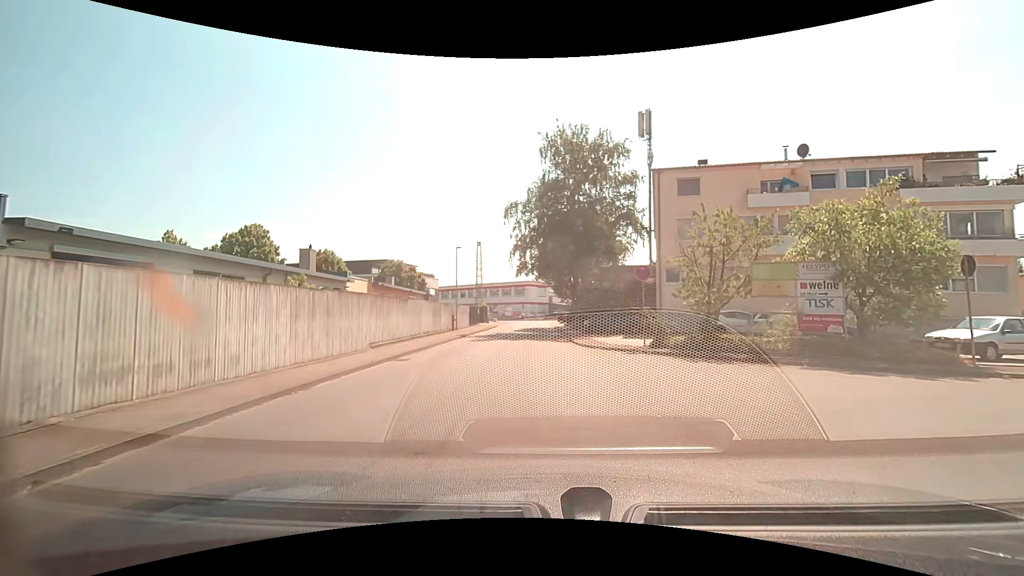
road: unclassified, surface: asphalt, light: Day
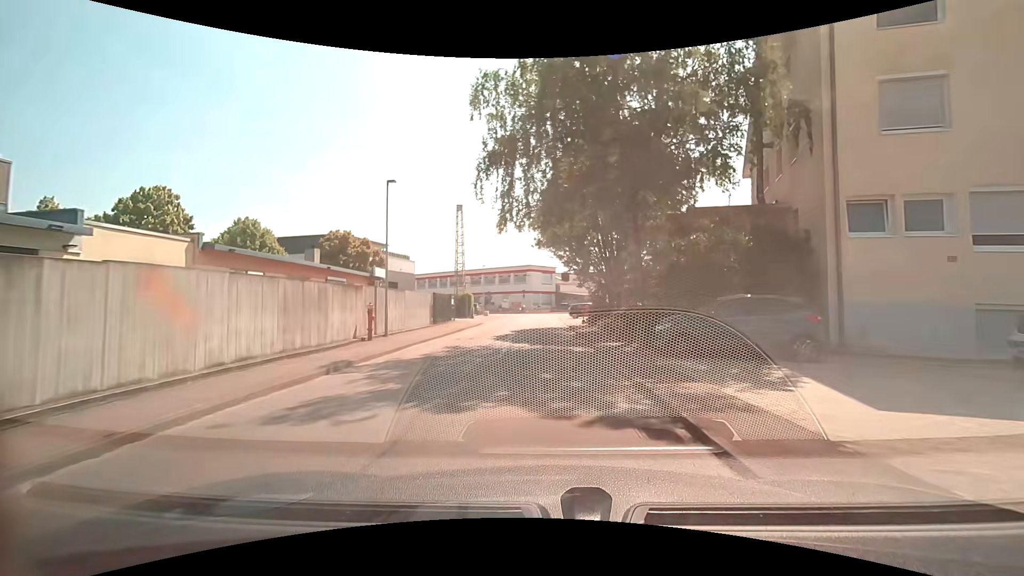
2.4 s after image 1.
(0.0, +18.8) m; 0°
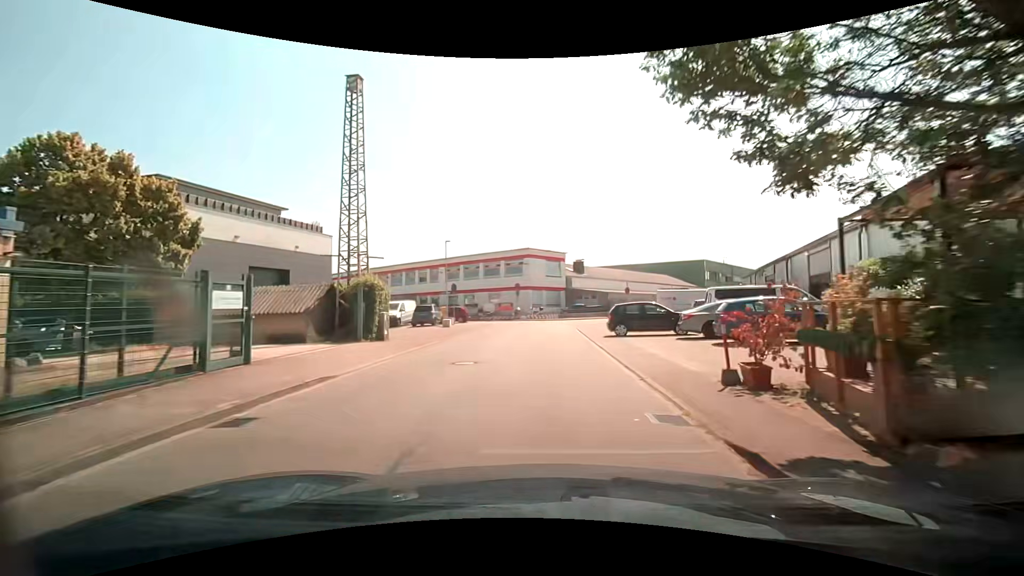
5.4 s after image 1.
(-0.3, +26.8) m; -1°
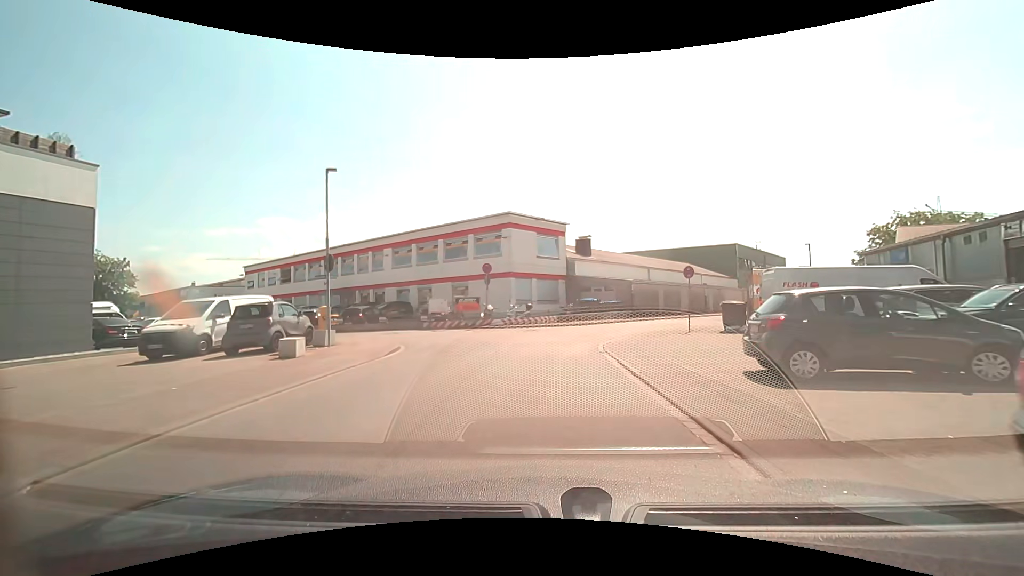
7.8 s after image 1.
(+0.3, +19.8) m; +1°
